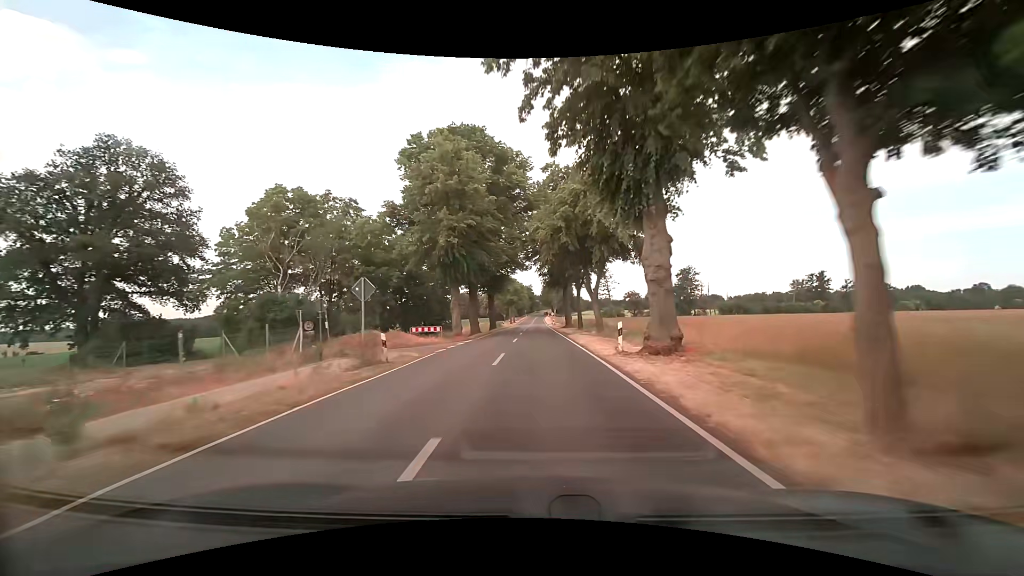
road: tertiary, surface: asphalt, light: Day
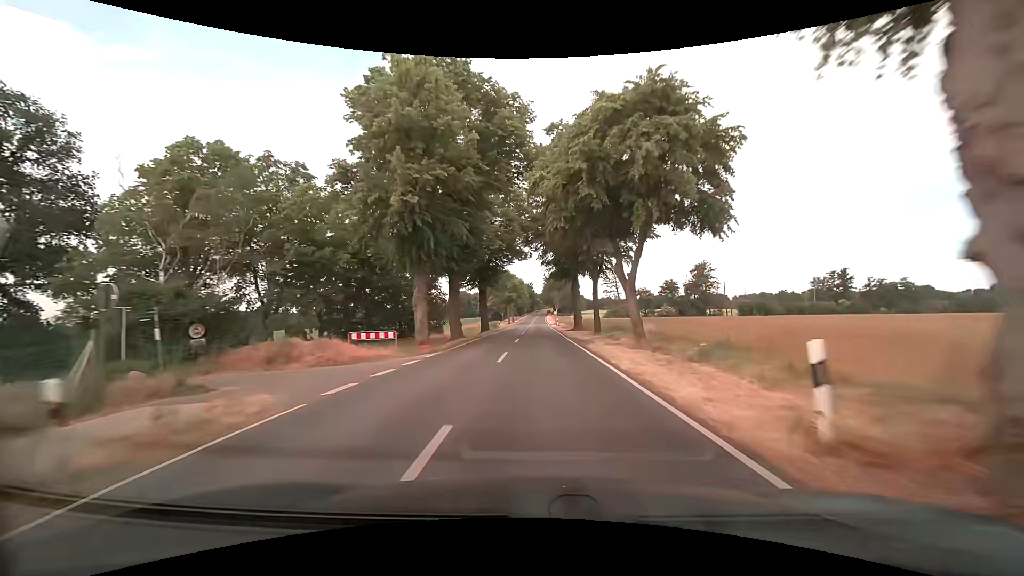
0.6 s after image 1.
(0.0, +11.3) m; 0°
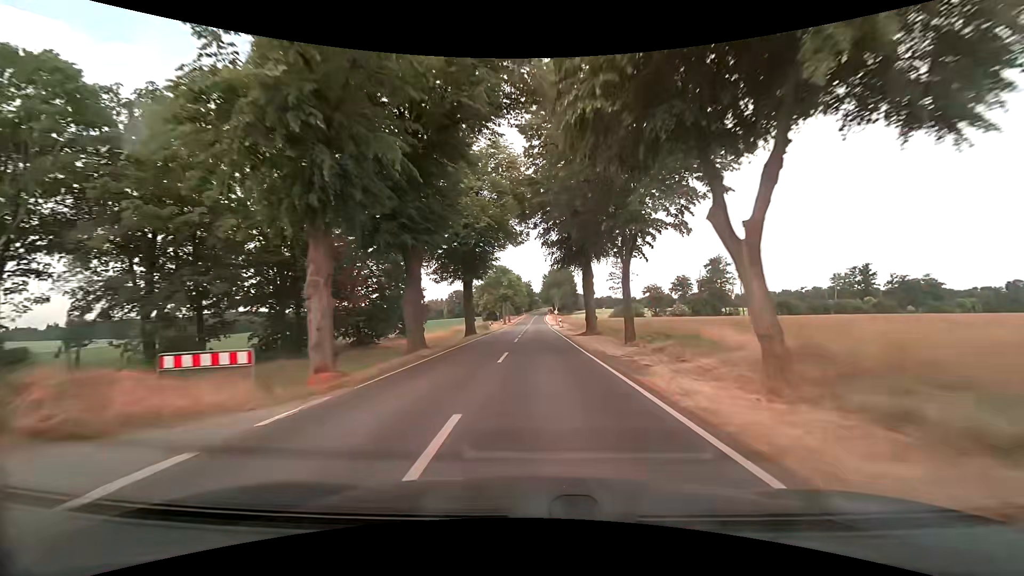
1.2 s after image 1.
(0.0, +11.3) m; 0°
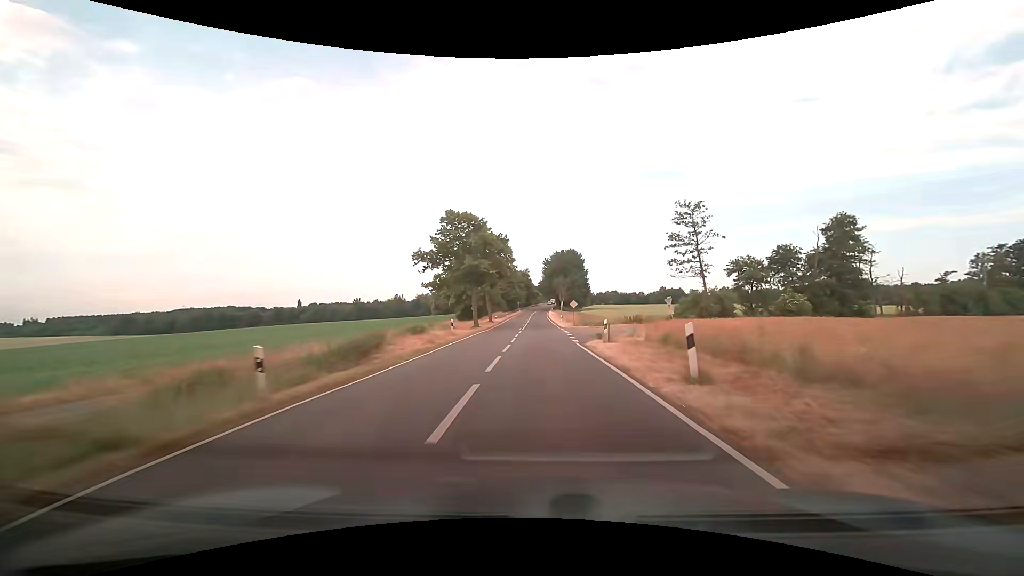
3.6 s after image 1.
(0.0, +45.5) m; 0°
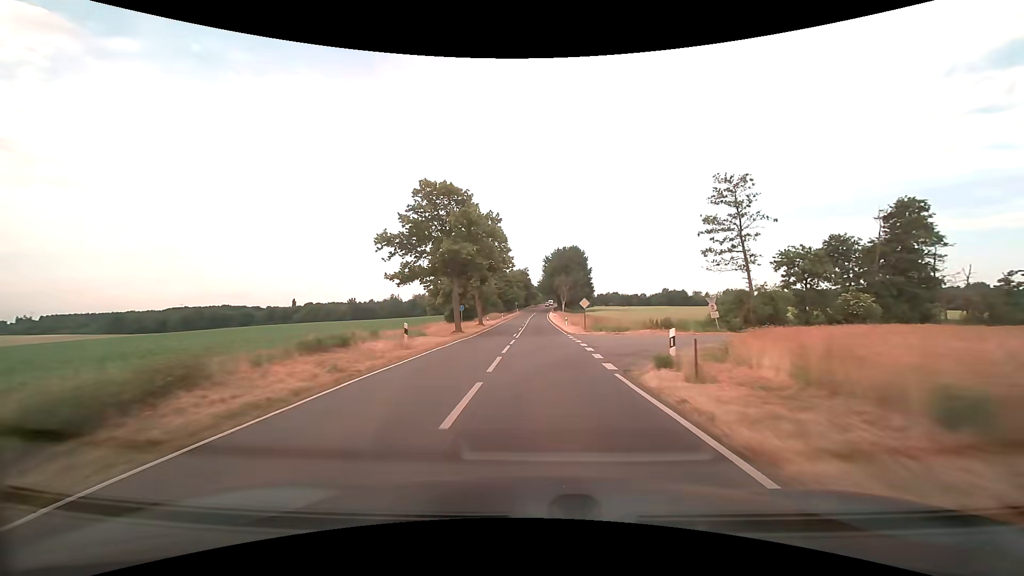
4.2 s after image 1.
(-0.1, +11.4) m; 0°
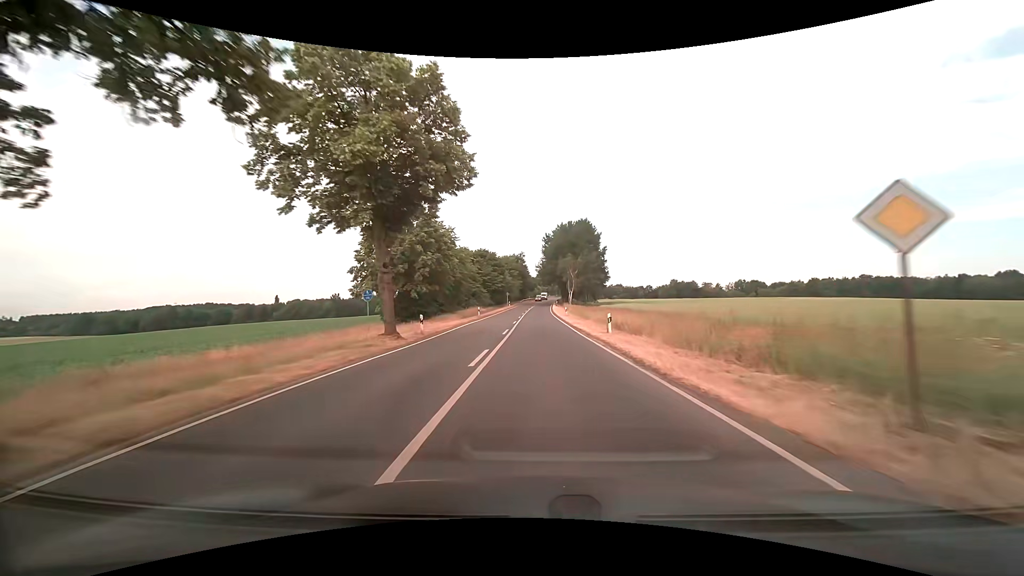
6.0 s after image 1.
(+0.2, +33.9) m; +1°
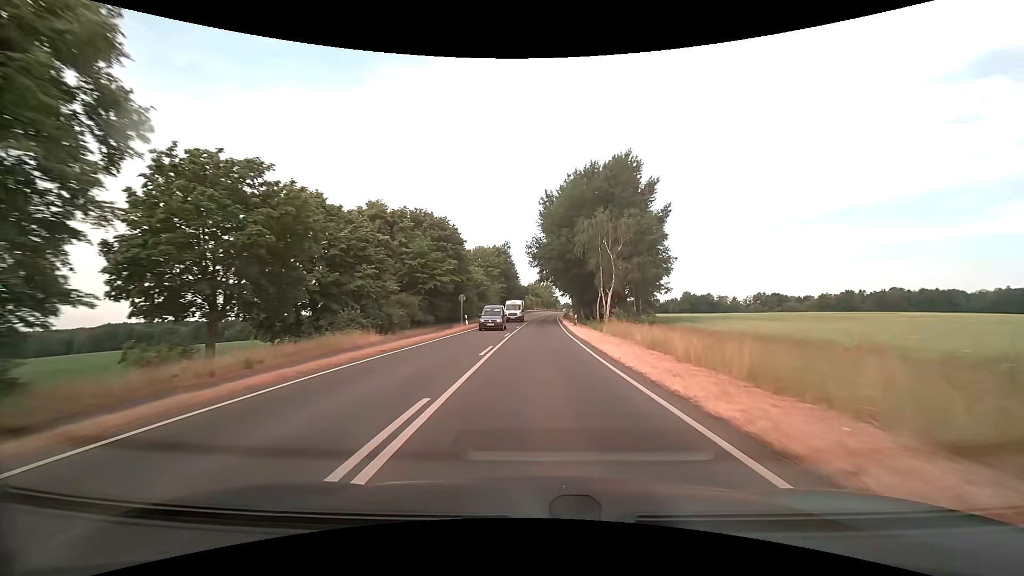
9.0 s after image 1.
(-0.1, +56.1) m; +1°
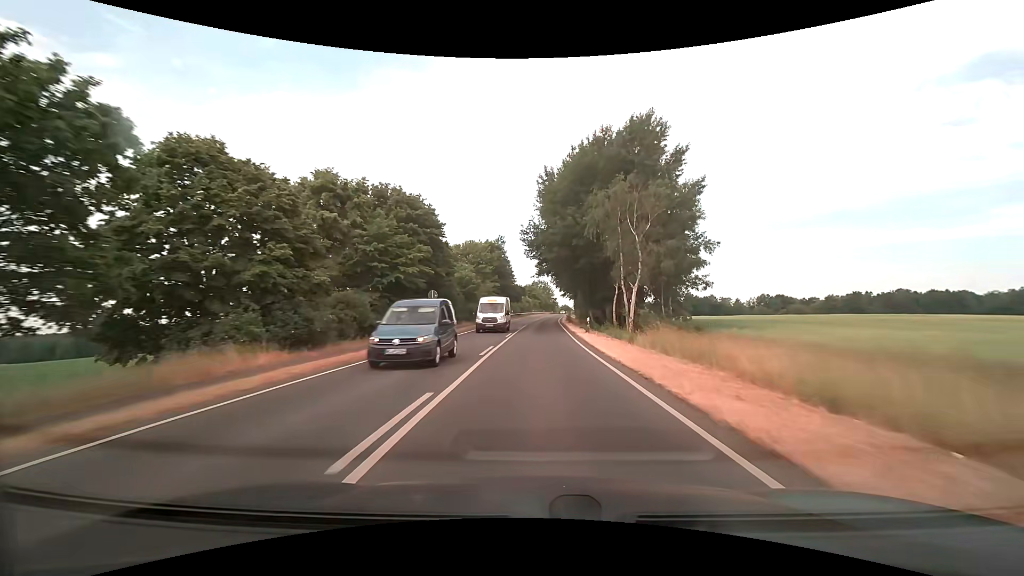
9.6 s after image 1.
(+0.1, +11.6) m; 0°
